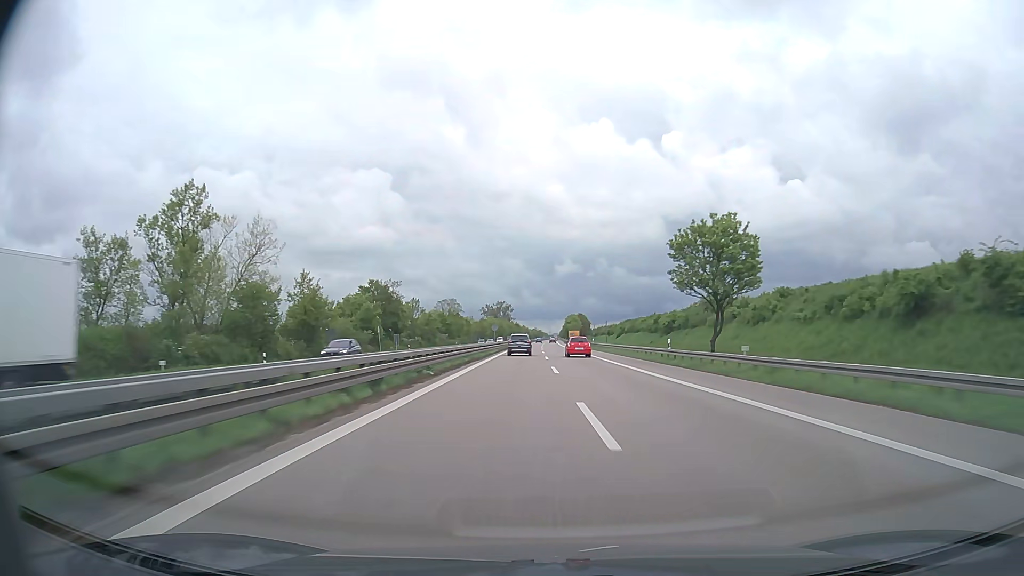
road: trunk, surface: asphalt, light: Day
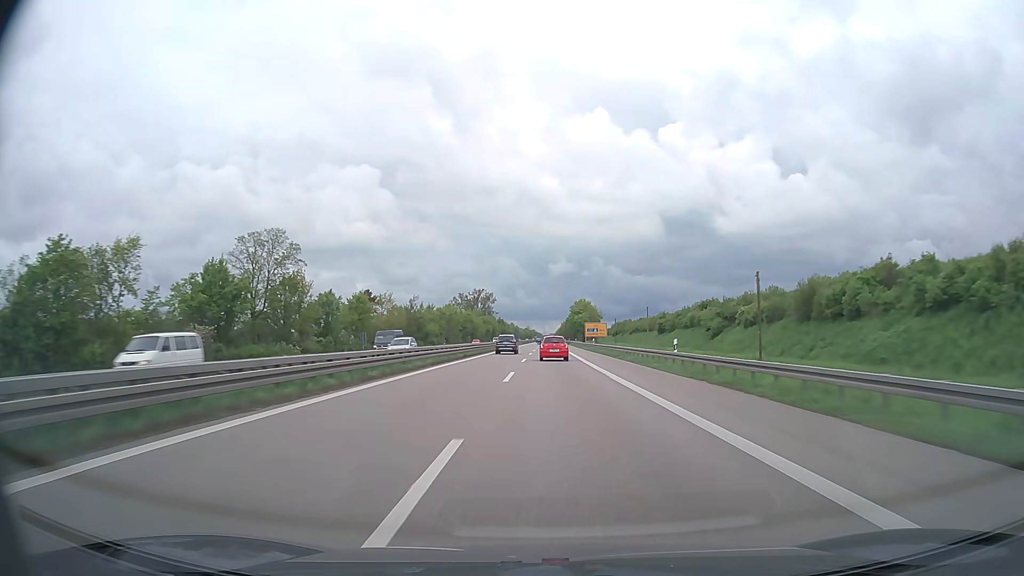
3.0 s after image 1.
(+0.4, +112.8) m; 0°
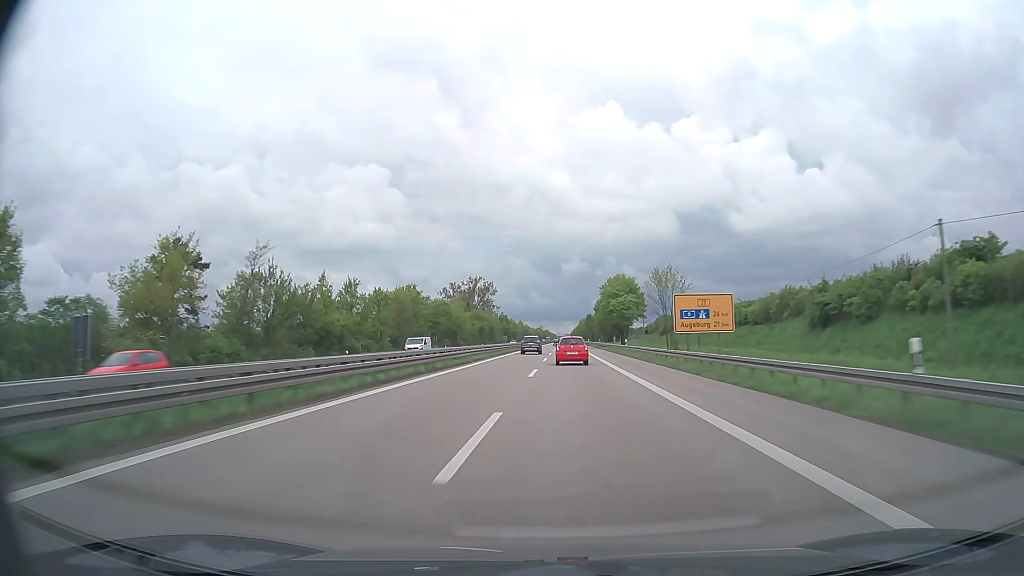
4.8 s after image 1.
(-0.2, +68.5) m; -1°
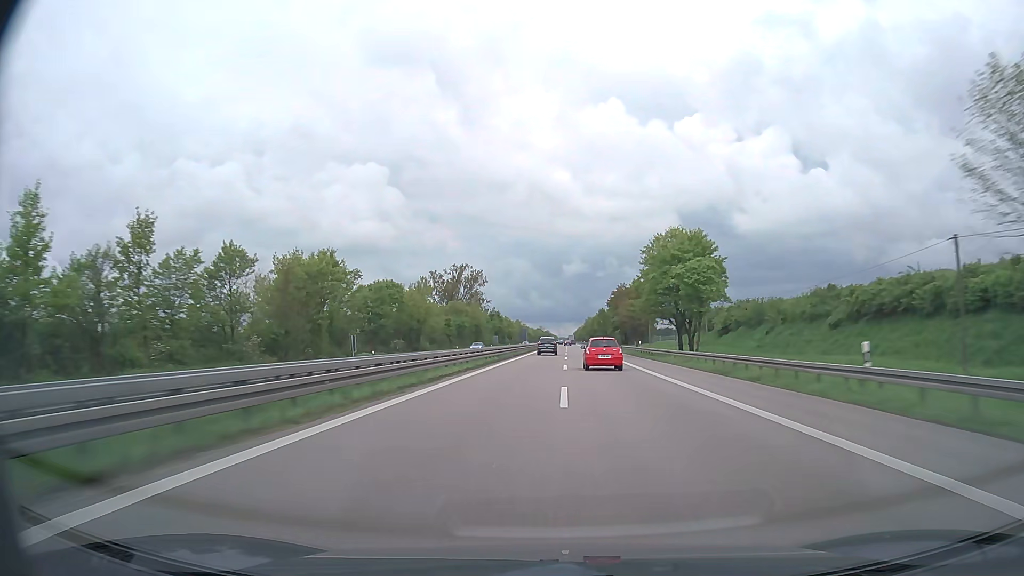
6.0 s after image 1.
(-0.2, +46.8) m; 0°
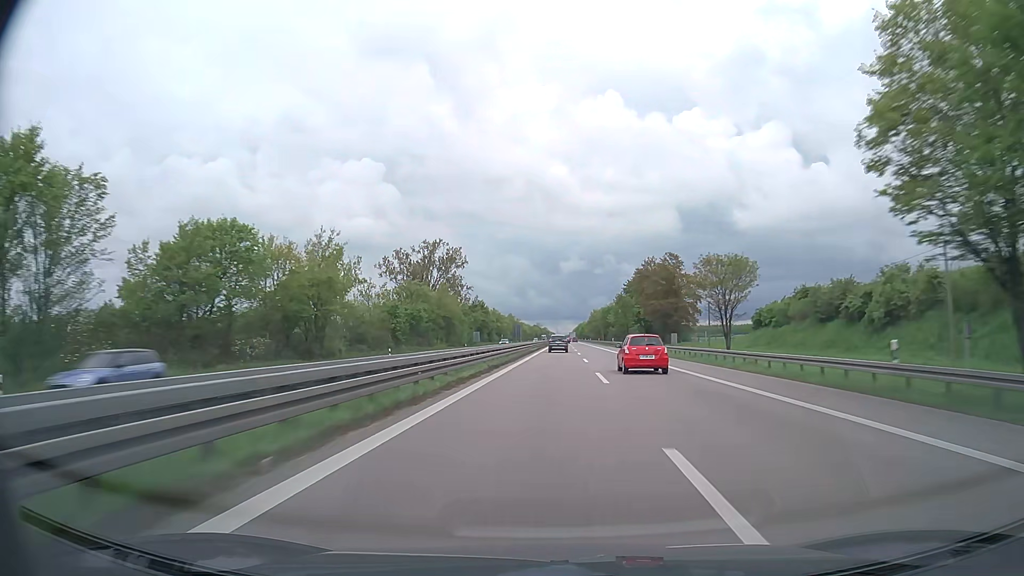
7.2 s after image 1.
(+0.1, +47.2) m; 0°
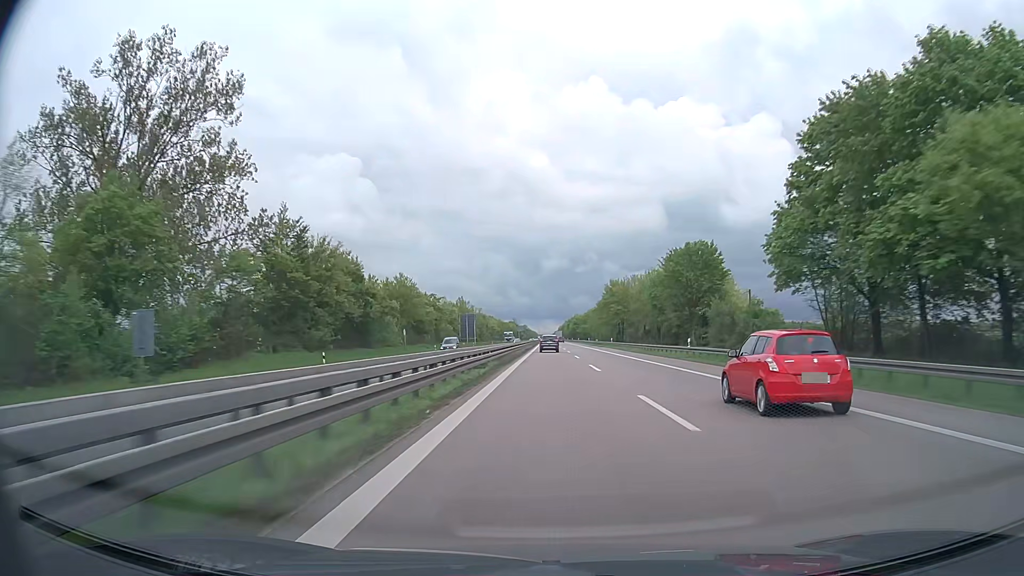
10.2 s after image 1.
(+2.2, +118.1) m; +1°
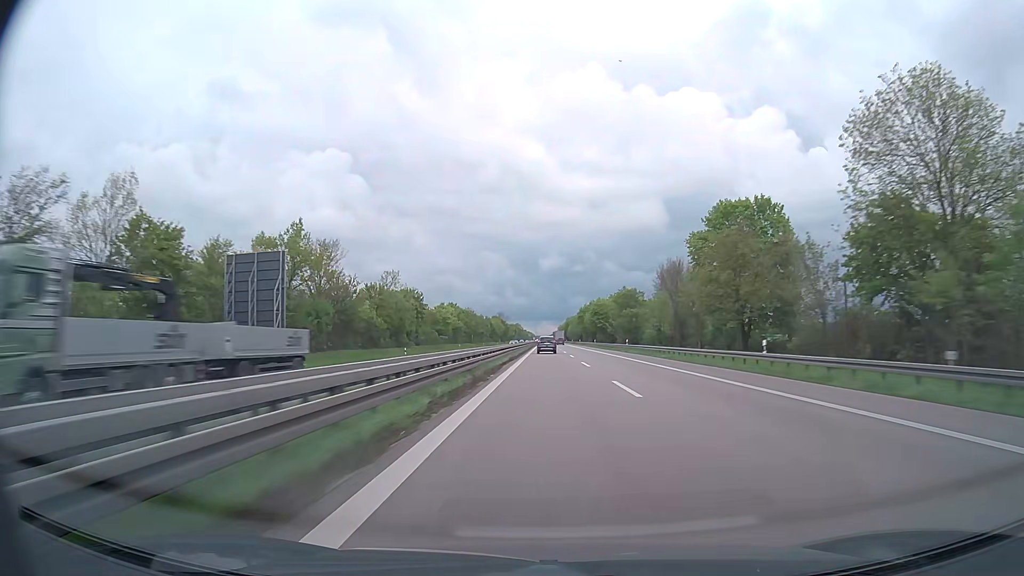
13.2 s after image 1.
(-0.1, +119.7) m; 0°
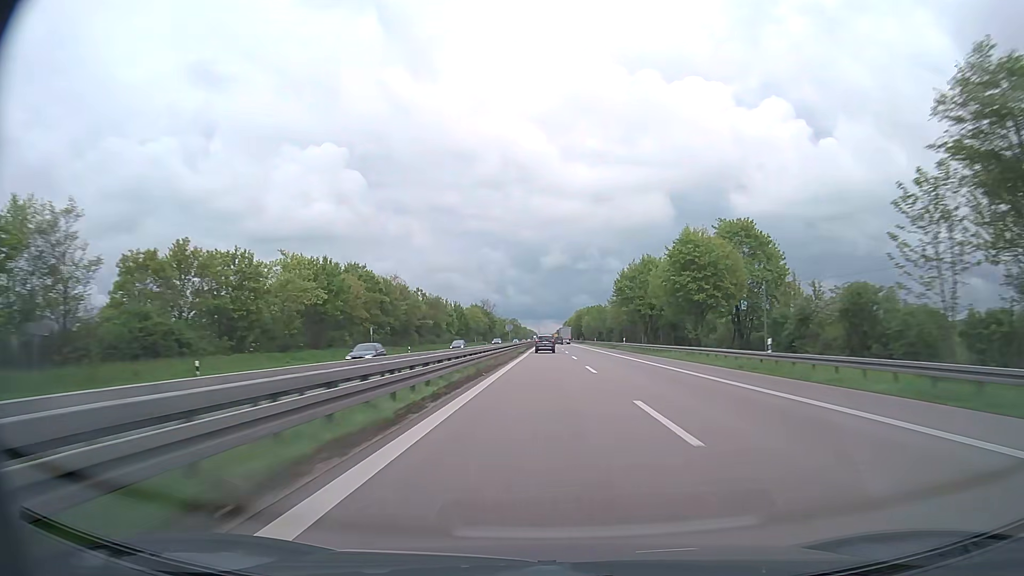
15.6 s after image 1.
(+0.2, +97.2) m; 0°
(0, +10) (0, +20) (0, +30) (0, +40) (0, +50) (0, +60) (0, +70) (0, +80) (0, +90) (0, +100) m
